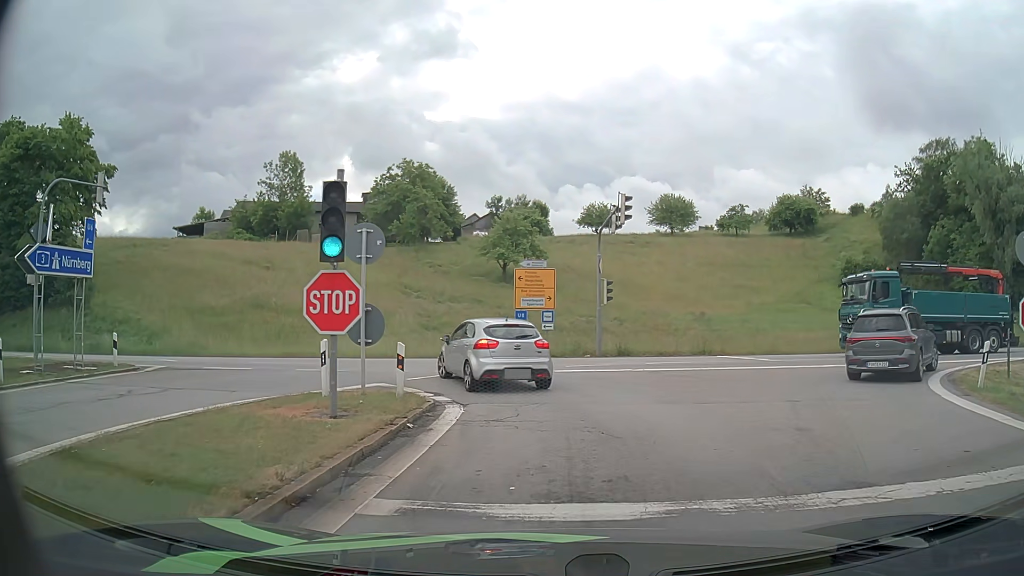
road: motorway_link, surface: asphalt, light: Day
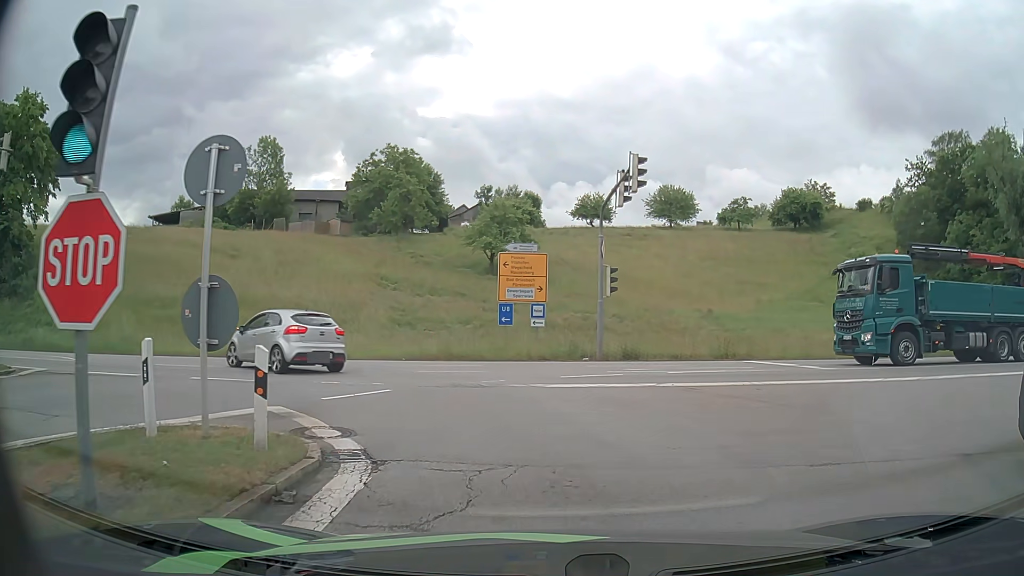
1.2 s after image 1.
(0.0, +5.6) m; 0°
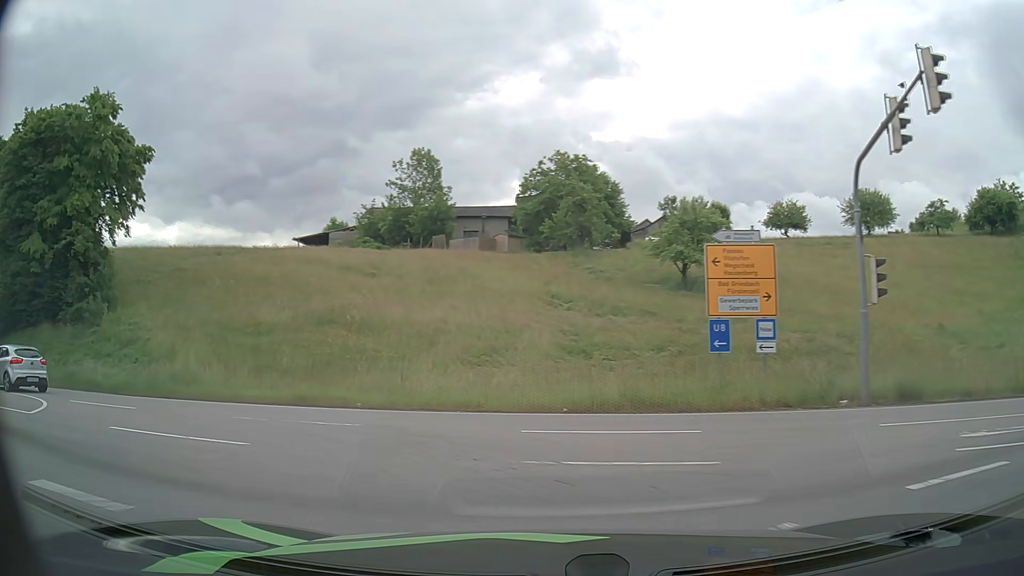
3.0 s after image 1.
(-0.7, +9.2) m; -14°
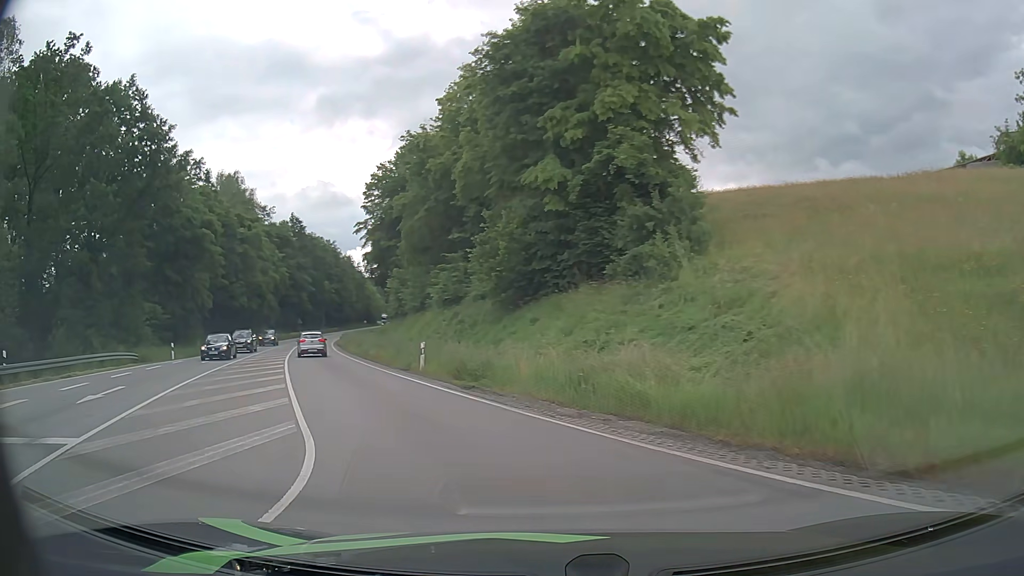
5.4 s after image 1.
(-7.6, +13.1) m; -54°
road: primary
